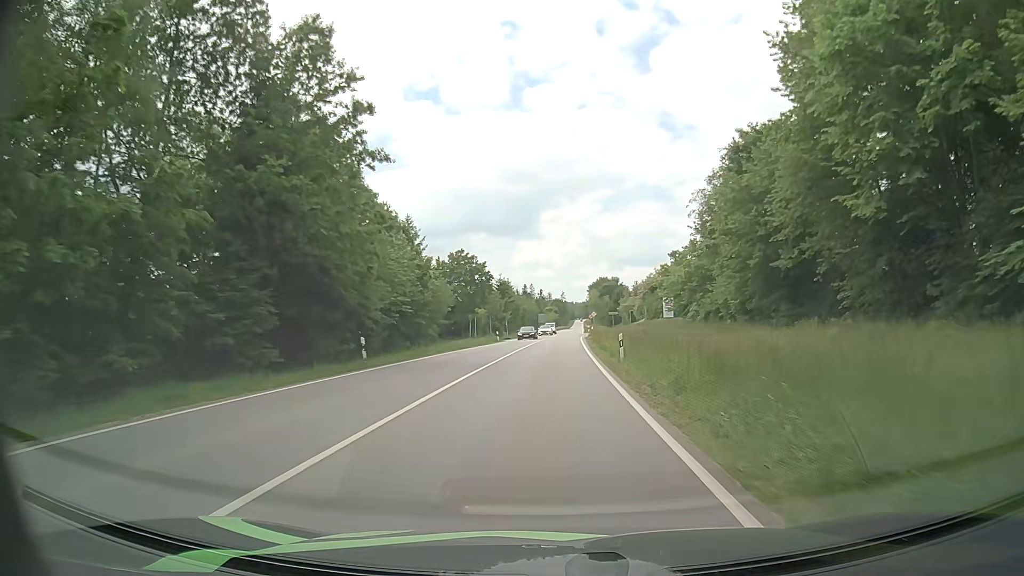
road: secondary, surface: asphalt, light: Day
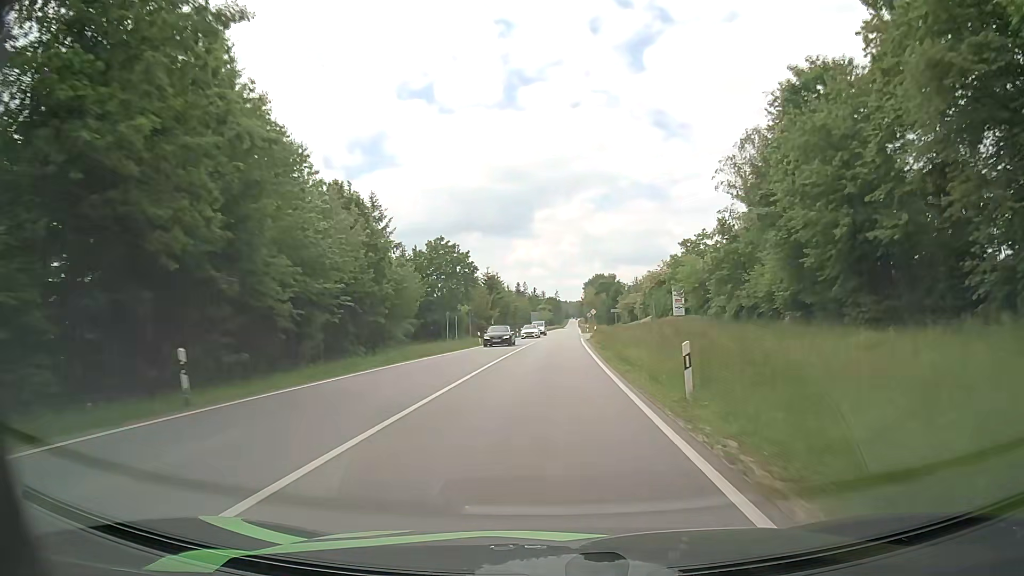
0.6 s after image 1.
(-0.1, +12.2) m; 0°
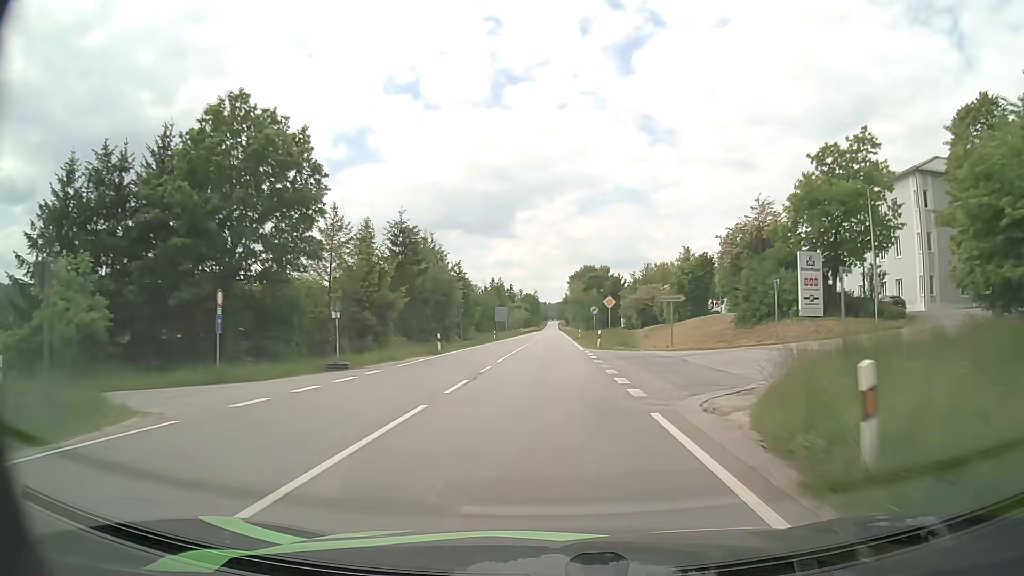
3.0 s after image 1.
(+0.7, +48.9) m; +1°
(0, +10) (0, +20) (0, +30) (0, +40) (0, +50) (0, +60) (0, +70) (0, +80) (+1, +90) (+1, +100) m
